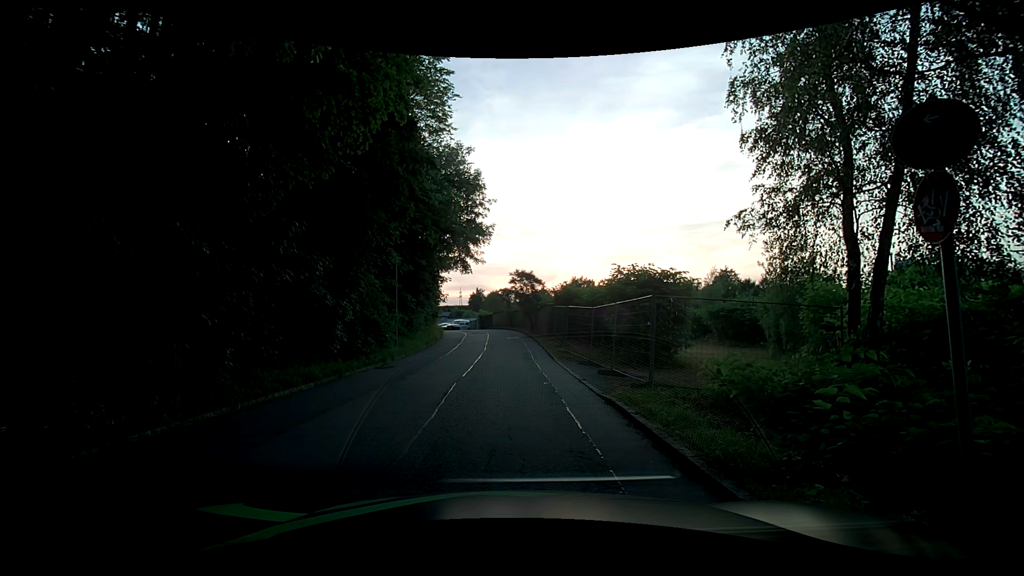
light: Day
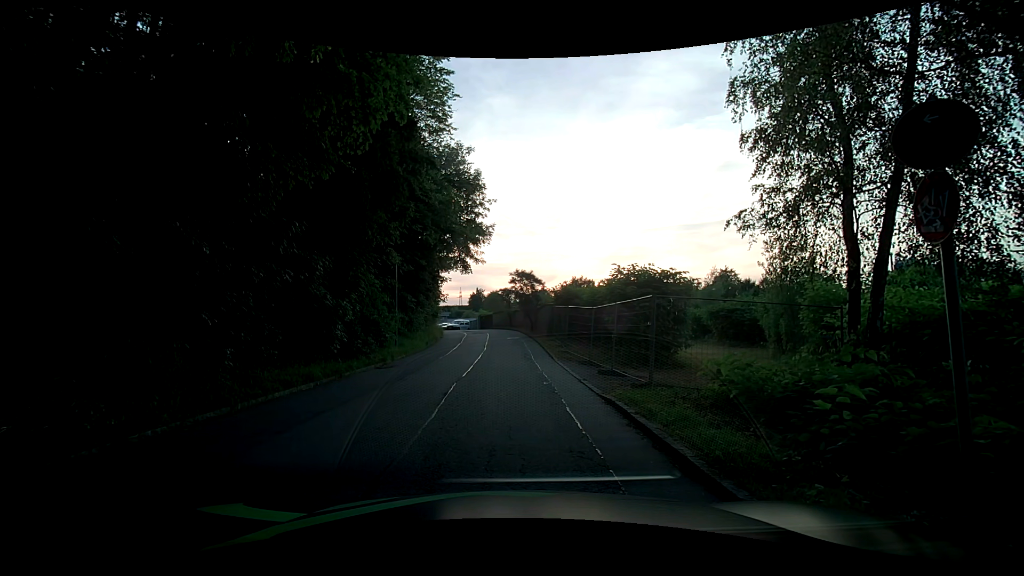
(0.0, 0.0) m; 0°
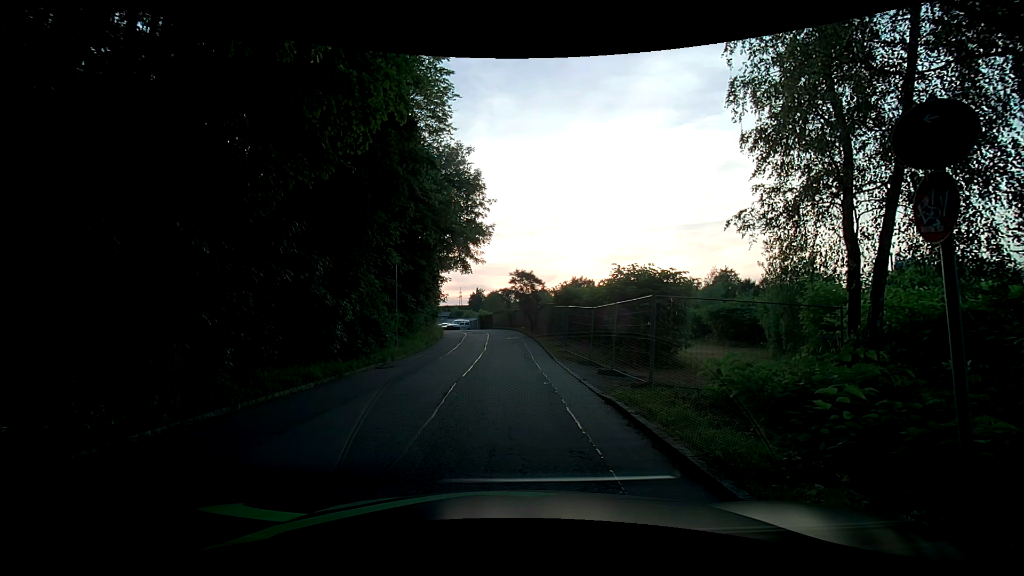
(0.0, 0.0) m; 0°
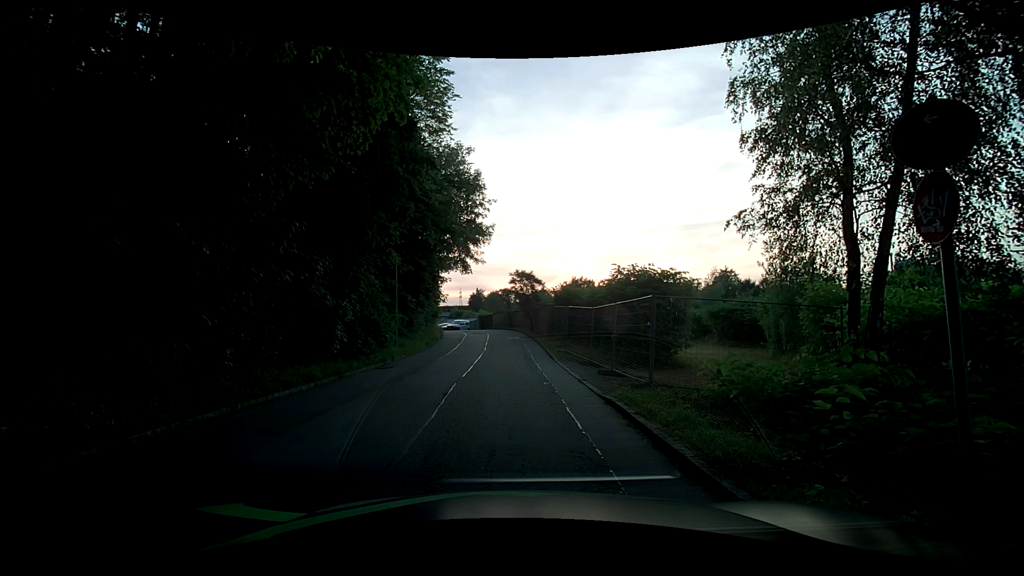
(0.0, 0.0) m; 0°
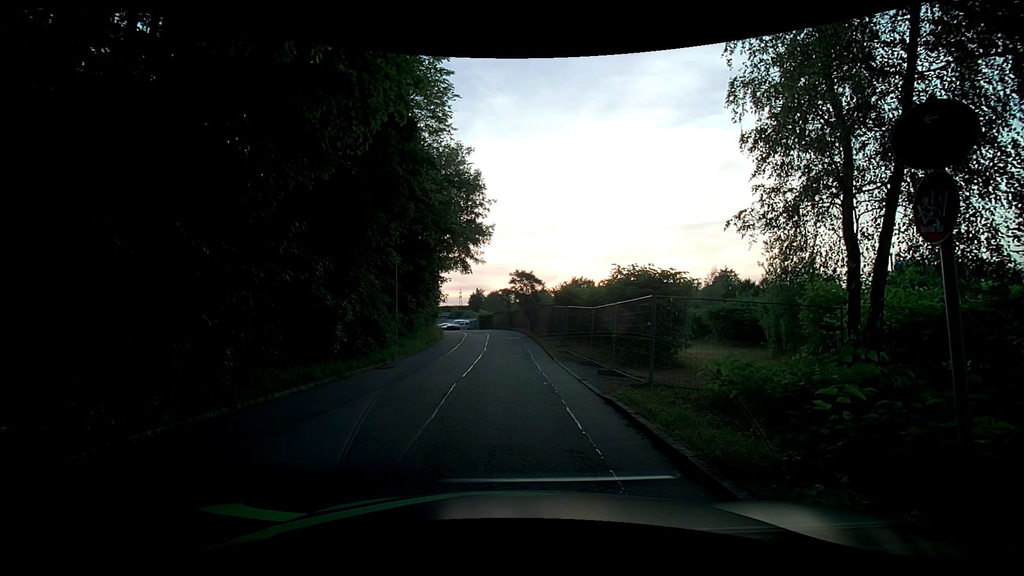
(0.0, 0.0) m; 0°
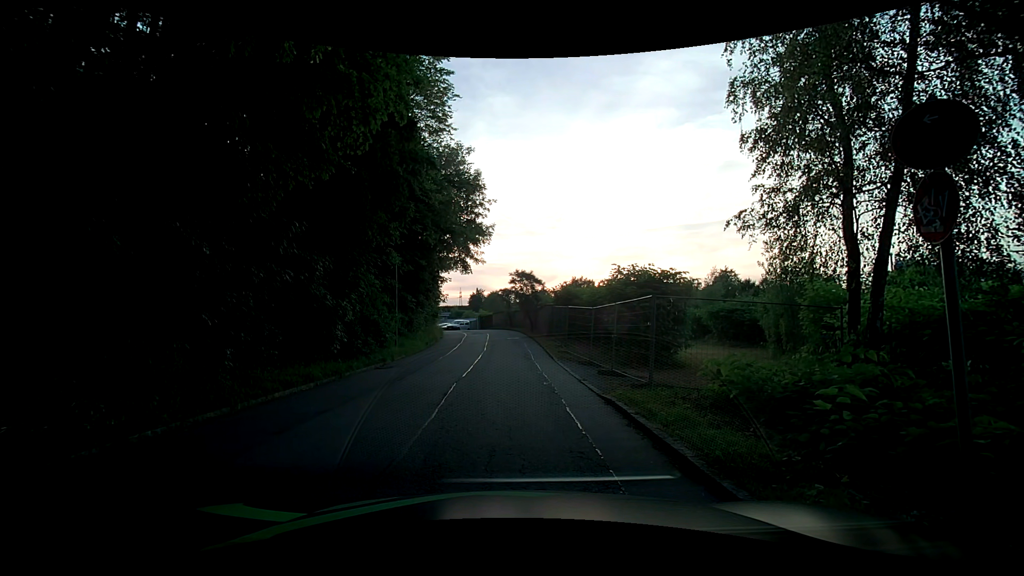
(0.0, 0.0) m; 0°
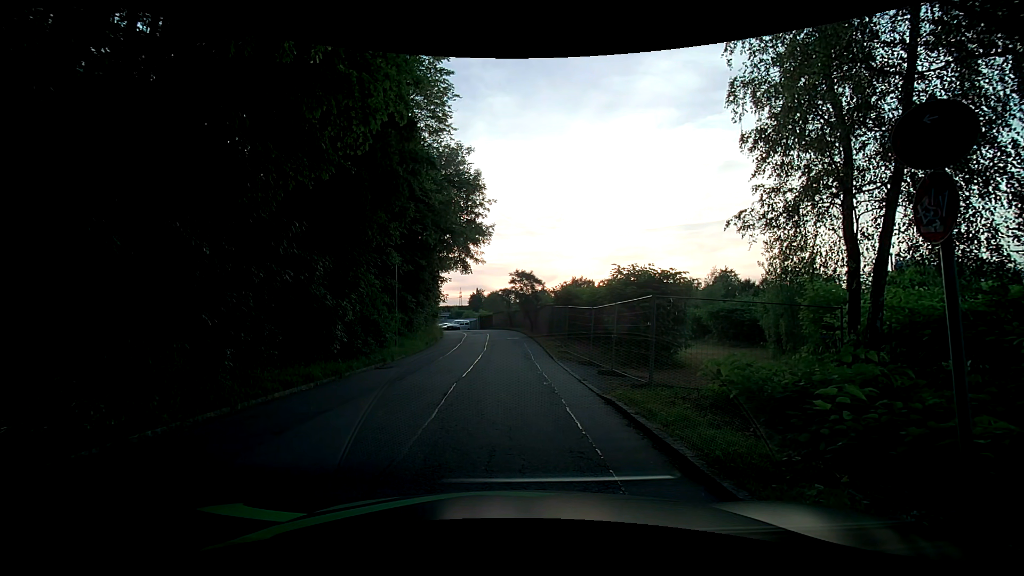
(0.0, 0.0) m; 0°
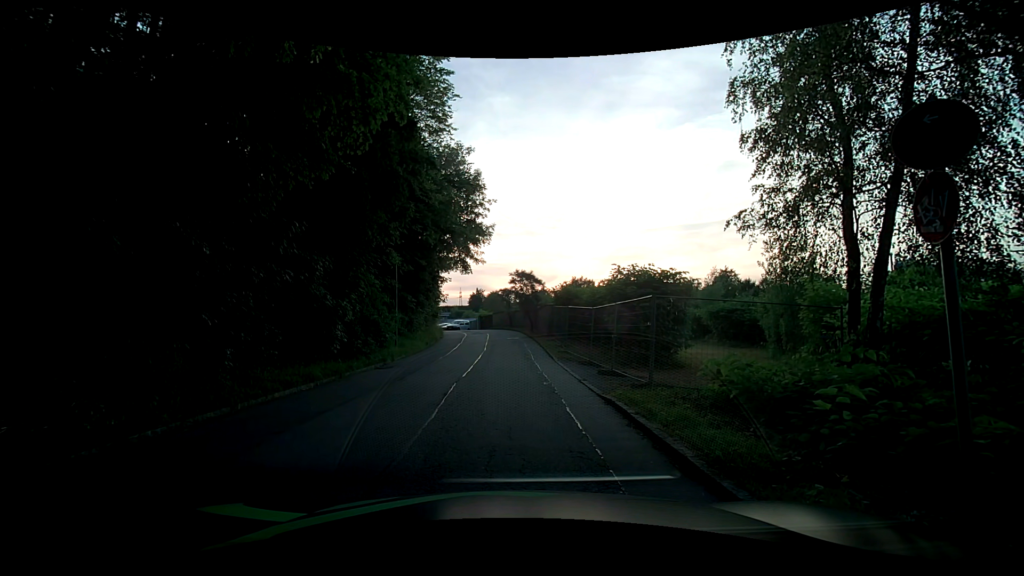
(0.0, 0.0) m; 0°
